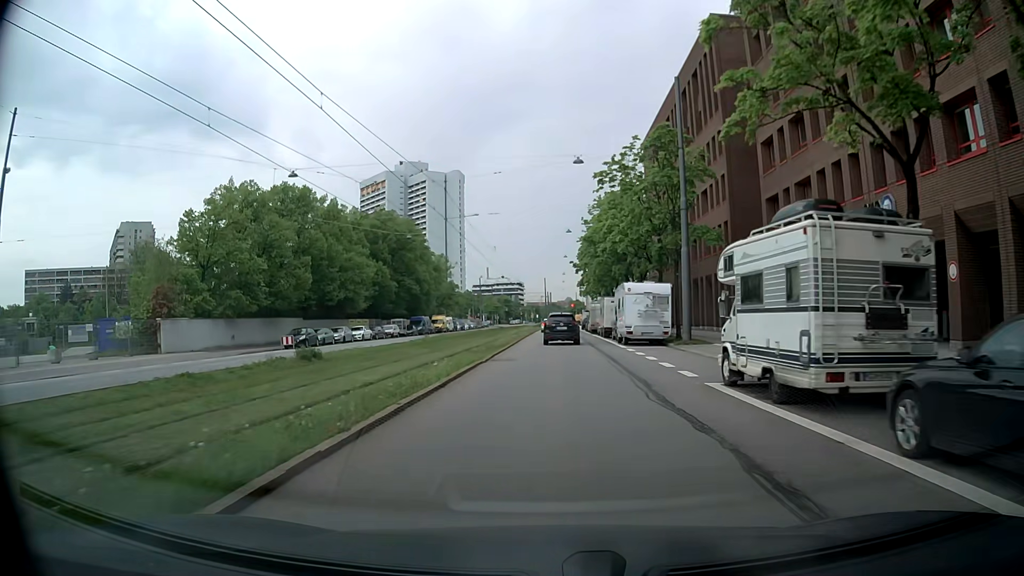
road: secondary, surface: asphalt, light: Day
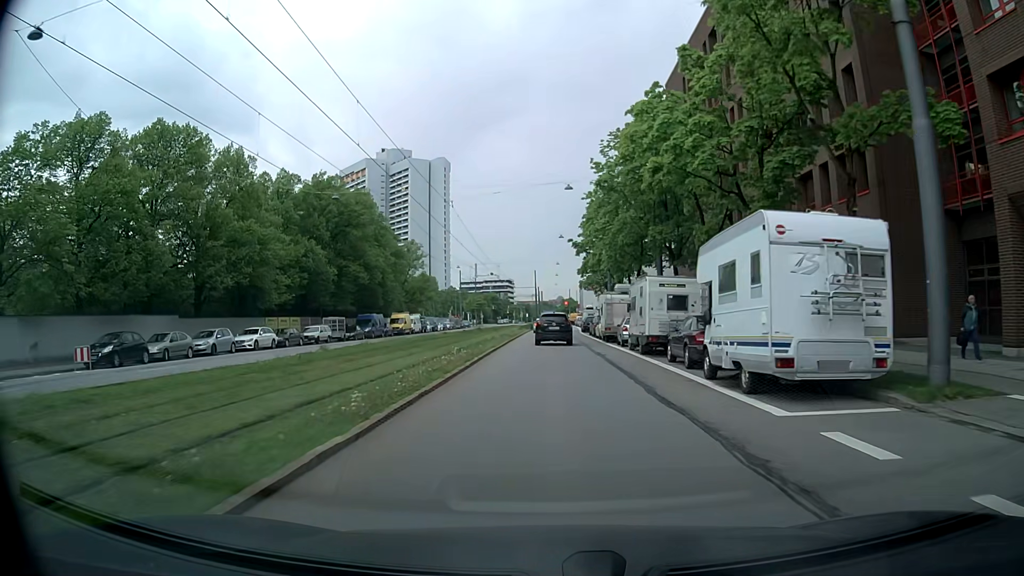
(+0.1, +22.3) m; 0°
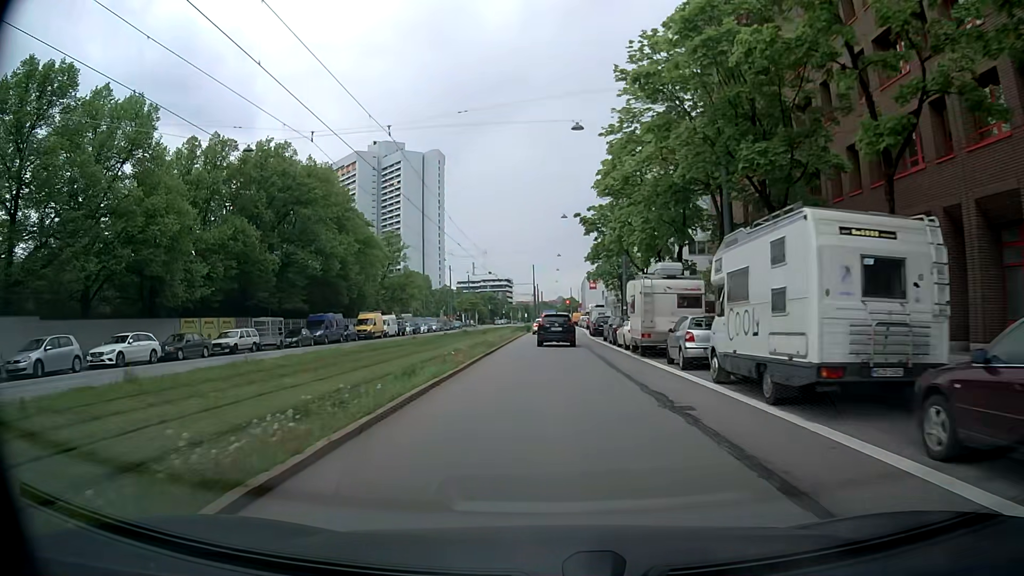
(+0.1, +14.7) m; -1°
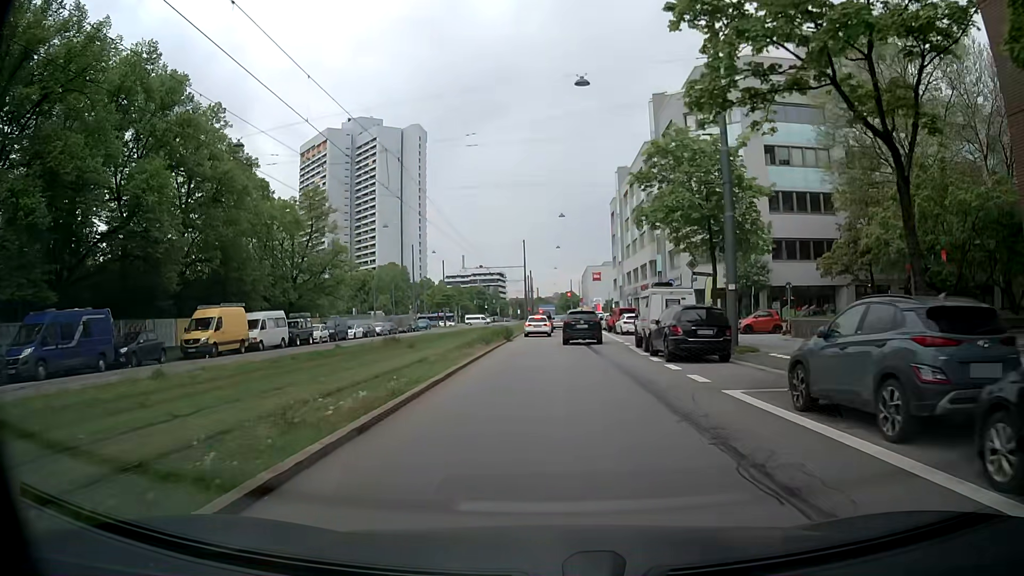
(+0.6, +33.3) m; +1°
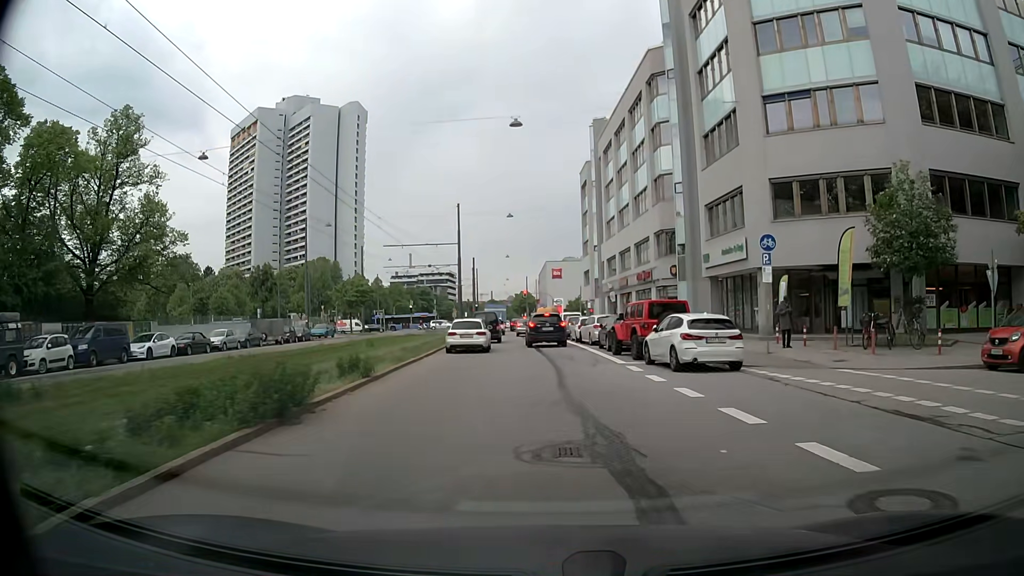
(+0.7, +29.1) m; +4°
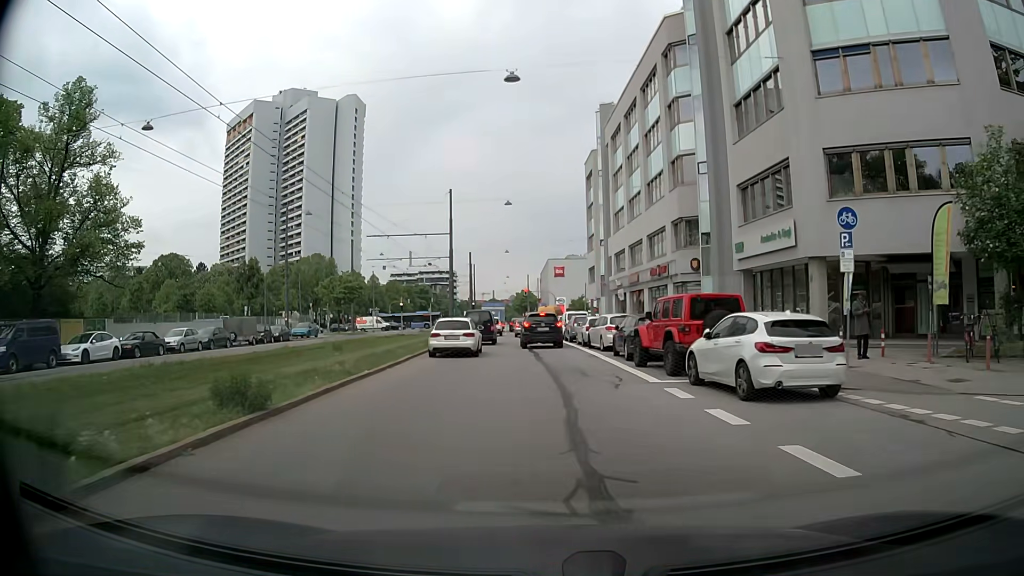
(0.0, +6.0) m; 0°
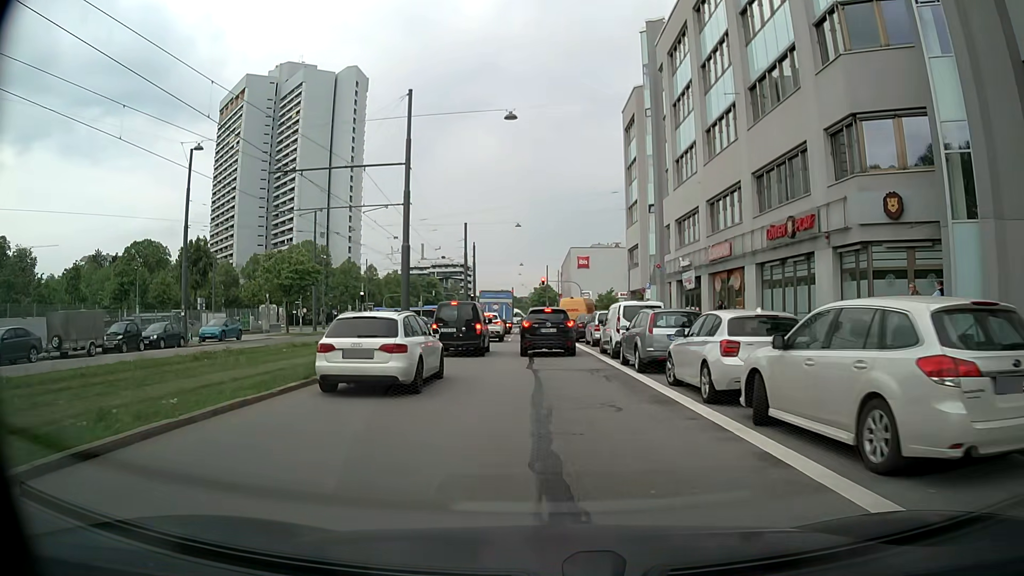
(-0.4, +21.9) m; -2°
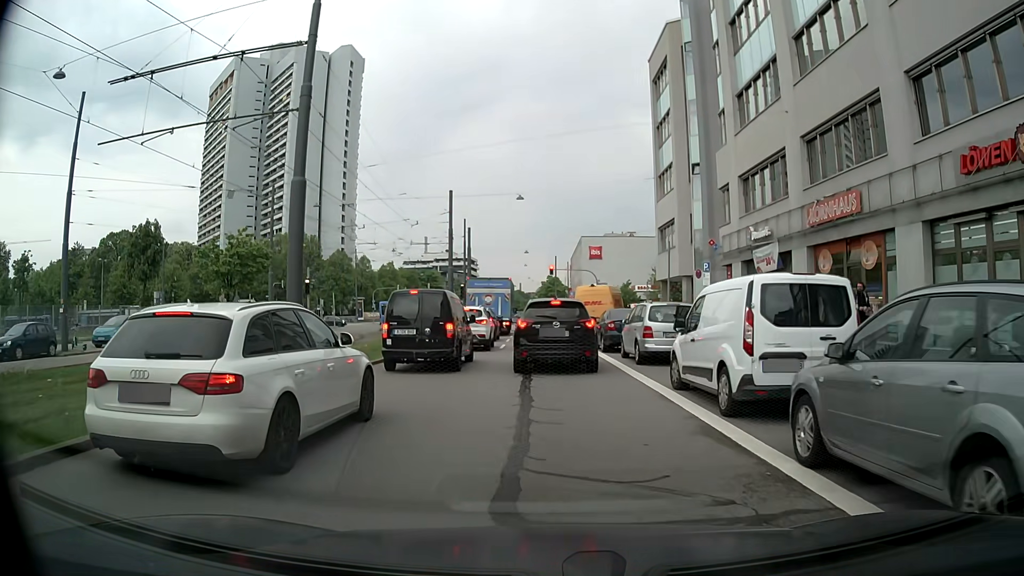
(-0.1, +12.7) m; 0°
